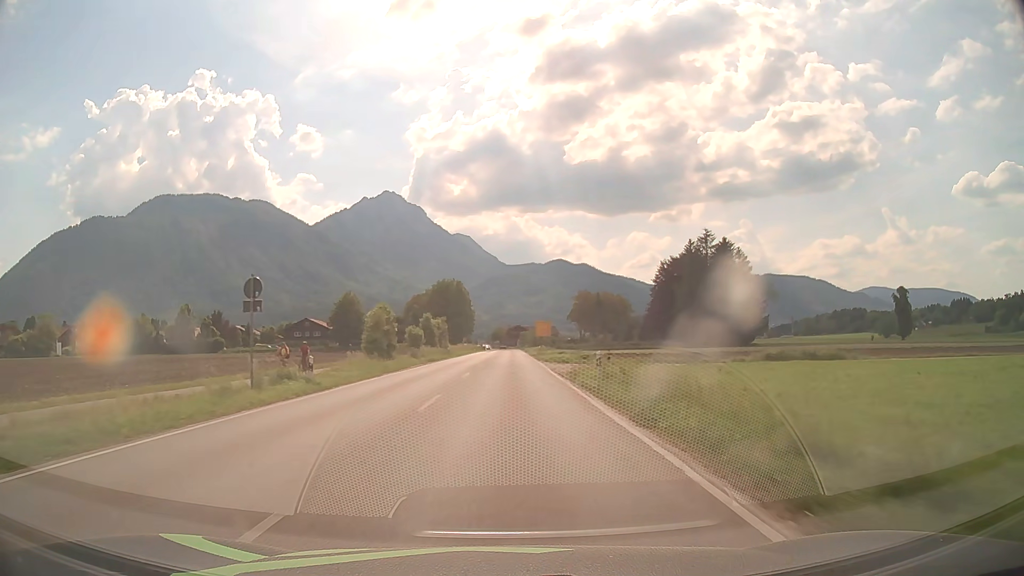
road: primary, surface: asphalt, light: Day
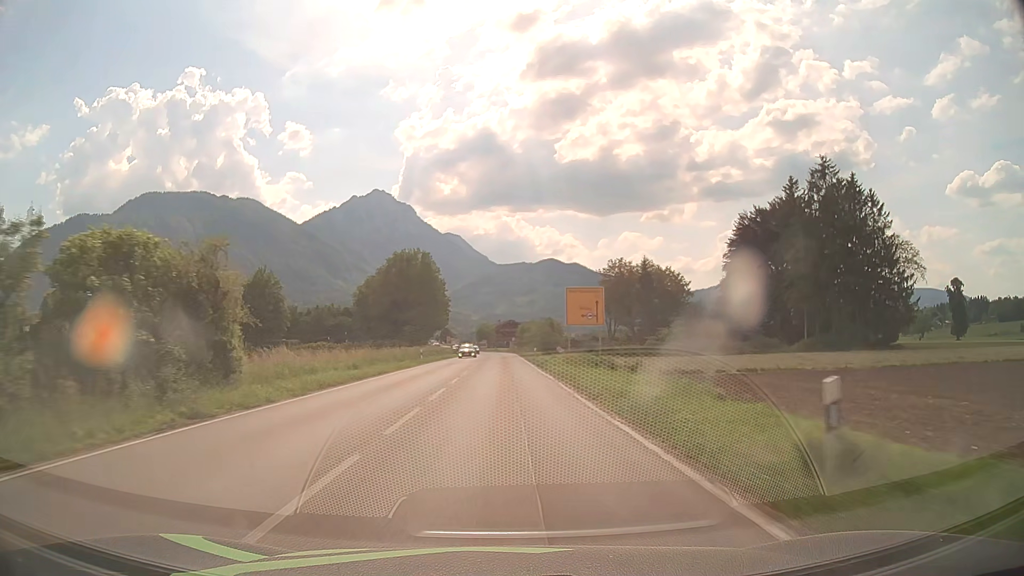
(+0.4, +61.1) m; +1°
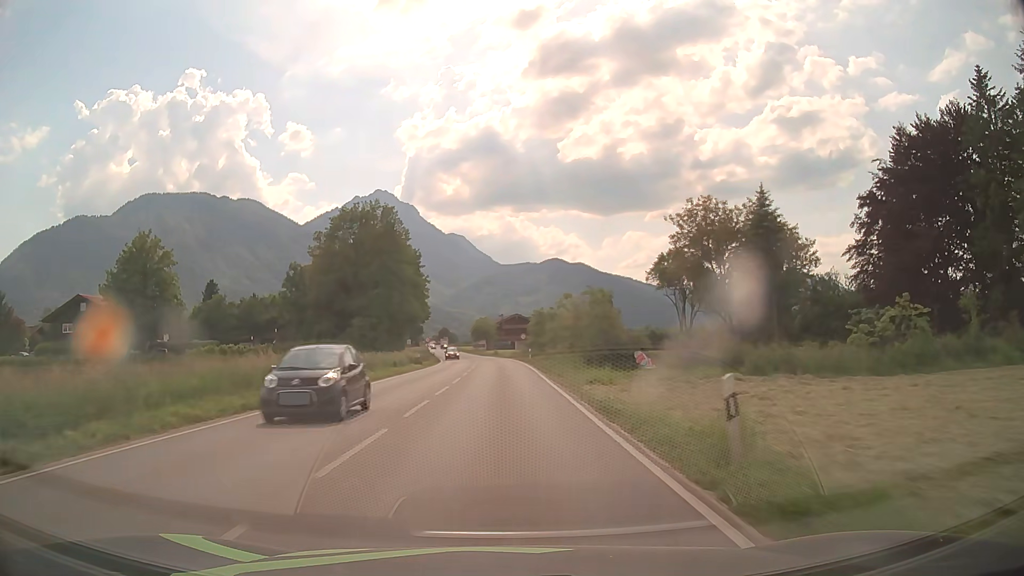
(0.0, +45.2) m; -1°
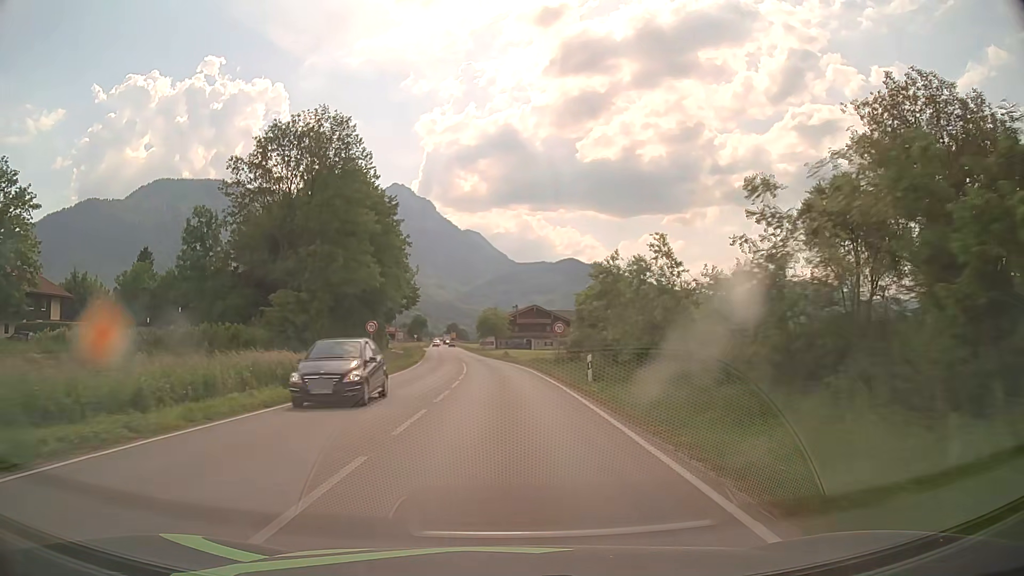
(-0.2, +33.1) m; -1°
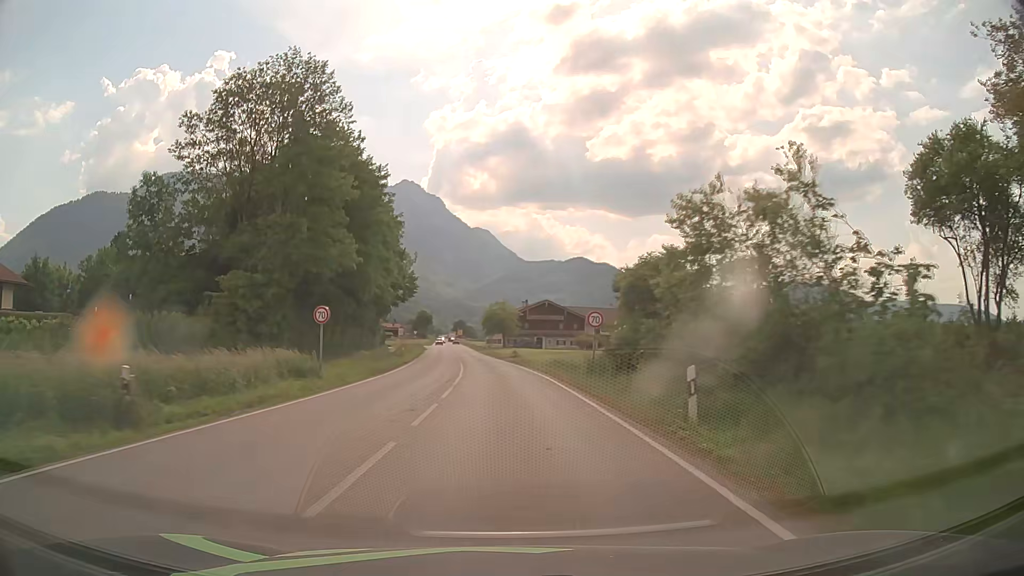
(0.0, +10.9) m; -1°
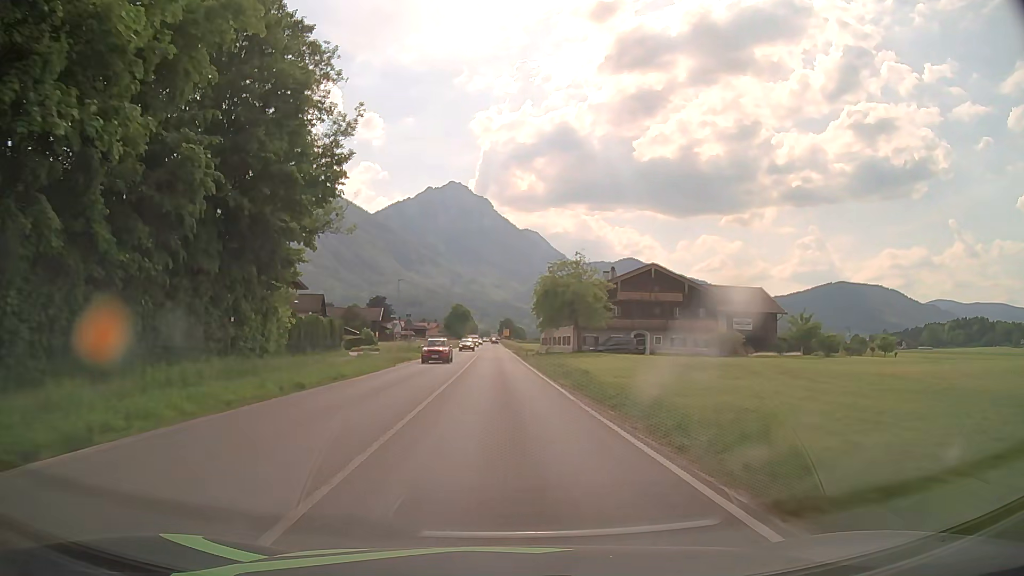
(-1.9, +54.1) m; -4°
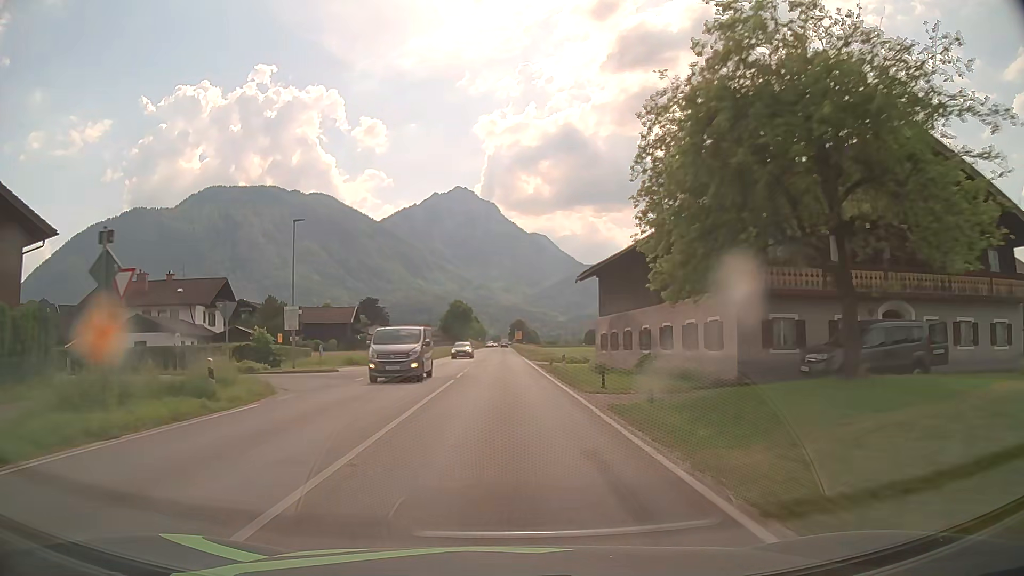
(-0.4, +43.1) m; -1°
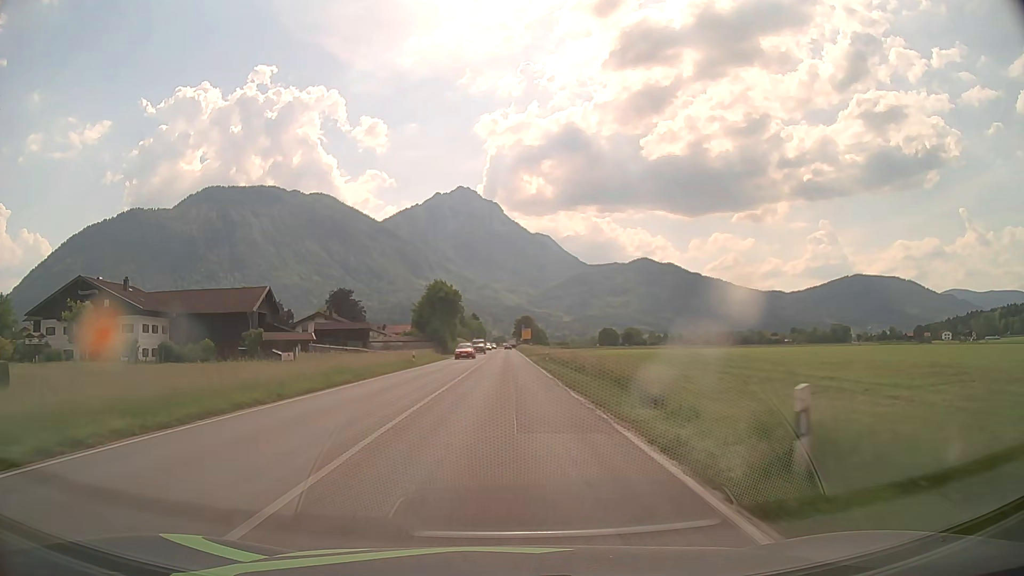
(-0.2, +53.6) m; 0°
(0, +10) (0, +20) (0, +30) (0, +40) (0, +50) (0, +60) (0, +70) (0, +80) (0, +90) (0, +100) m
